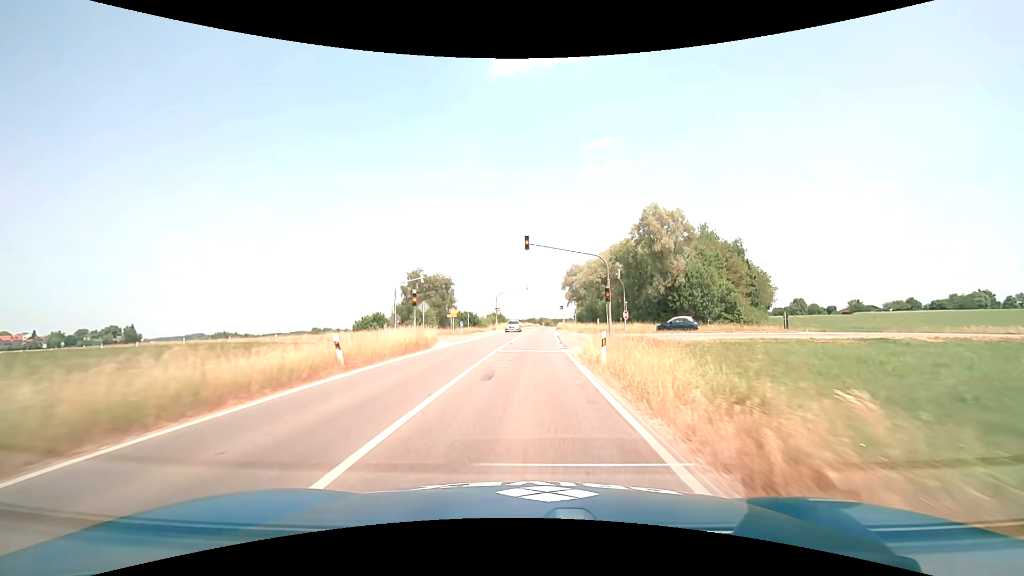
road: secondary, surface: asphalt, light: Day
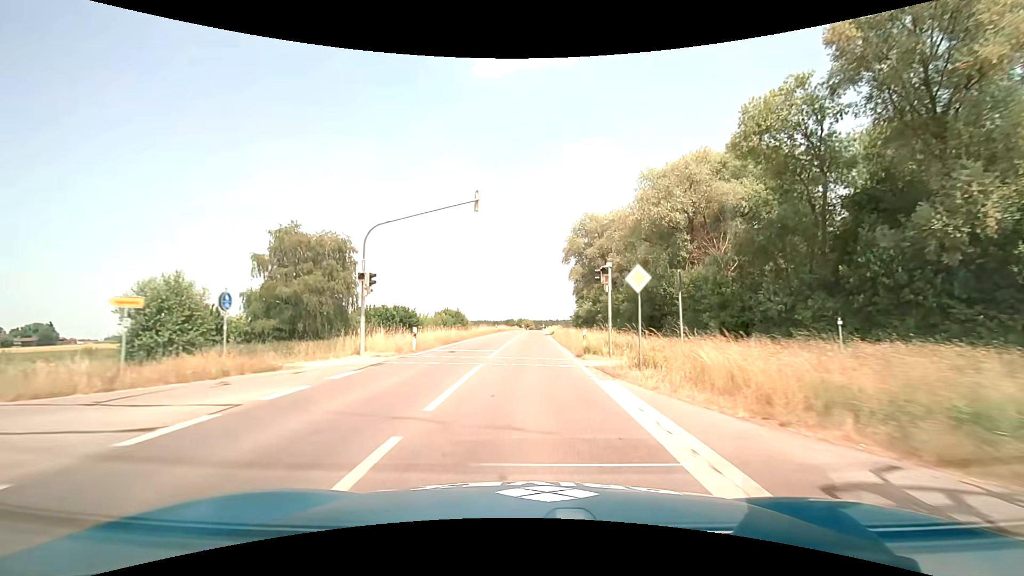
(+1.0, +51.5) m; +3°
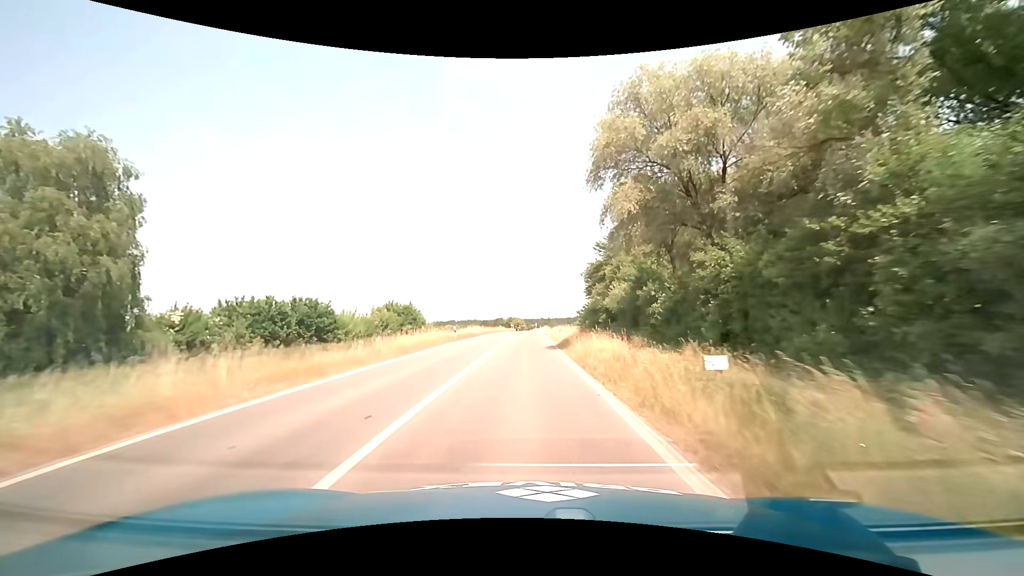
(+0.3, +30.9) m; +1°
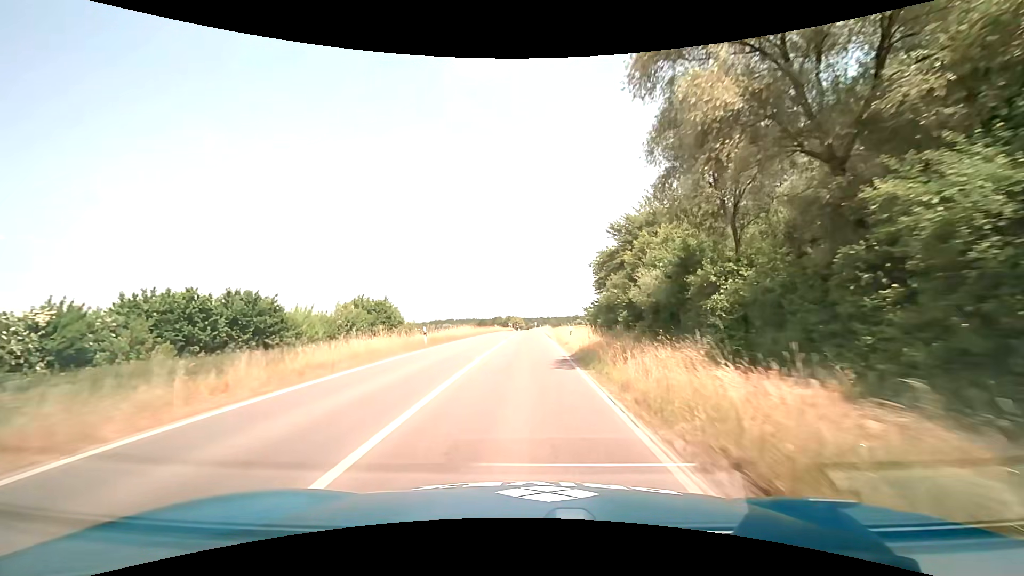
(0.0, +10.3) m; 0°
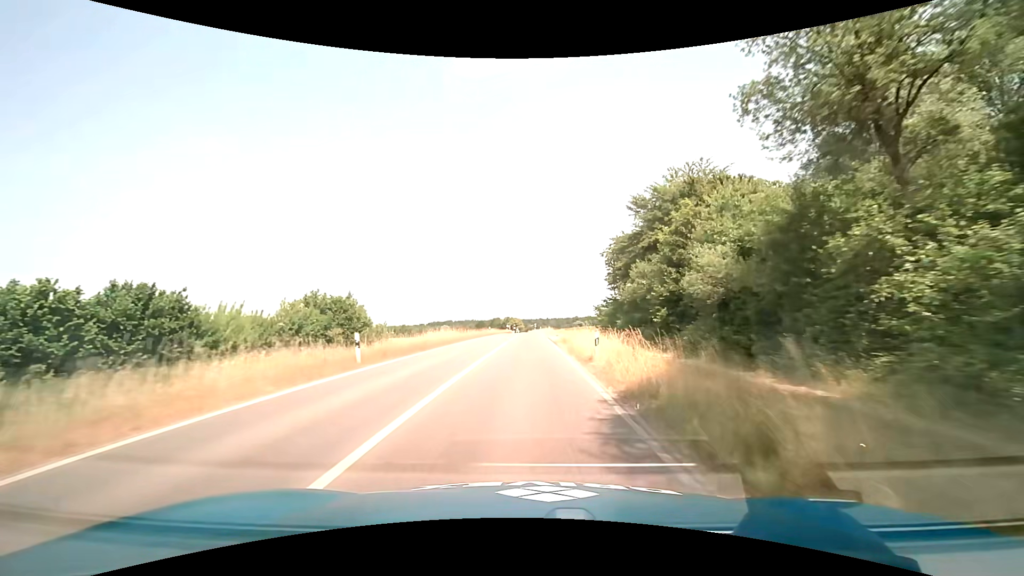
(0.0, +10.3) m; 0°
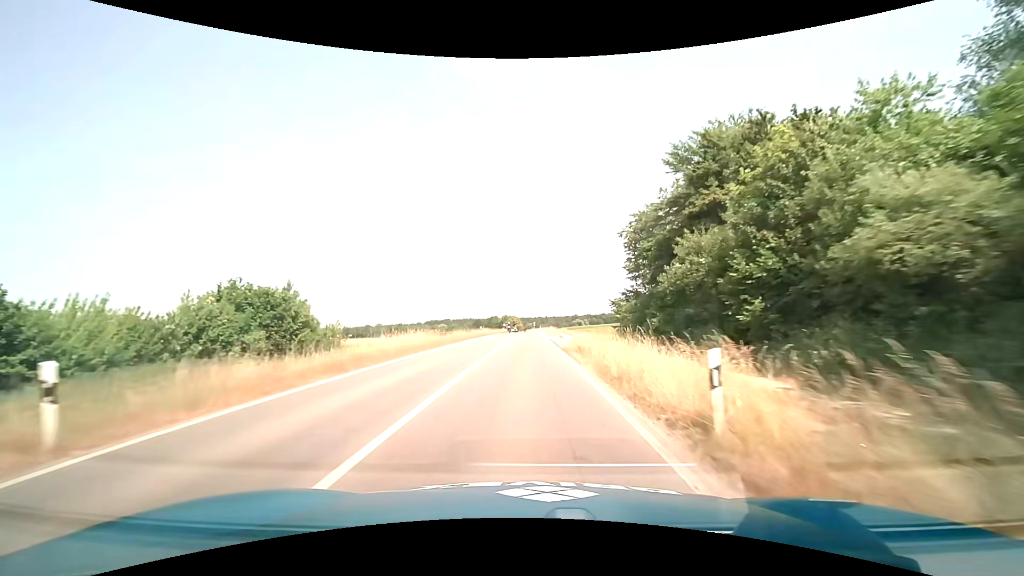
(0.0, +10.3) m; 0°
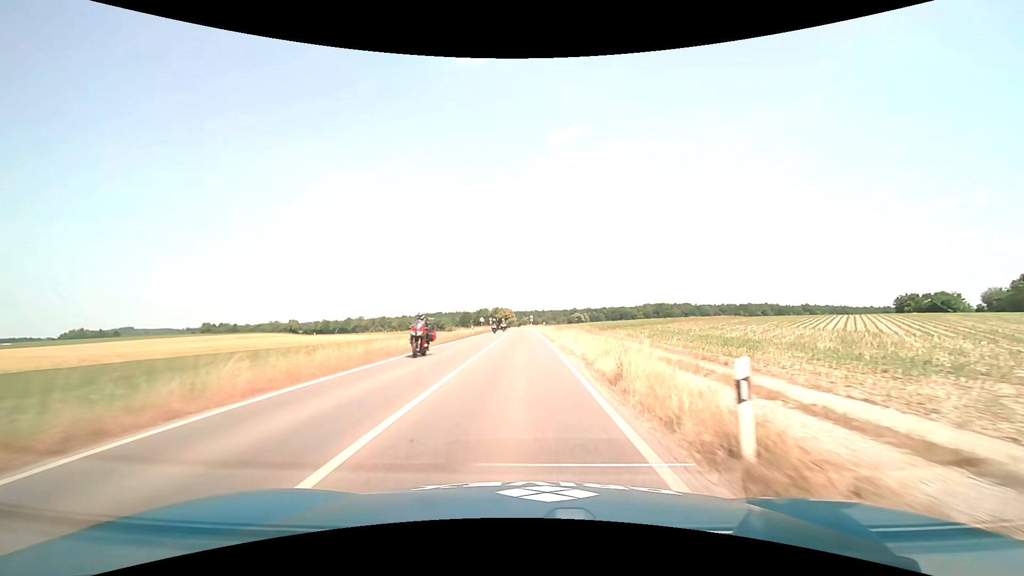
(+0.1, +51.3) m; 0°
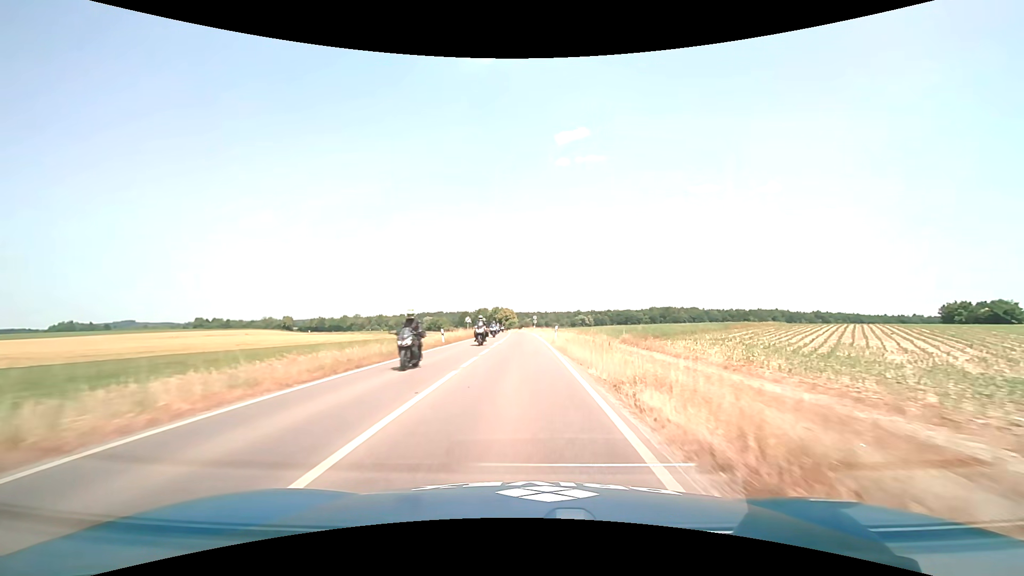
(-0.1, +20.4) m; 0°
(0, +10) (0, +20) (0, +30) (0, +40) (0, +50) (-1, +60) (-1, +70) (-1, +80) (-1, +90) (-2, +100) m
